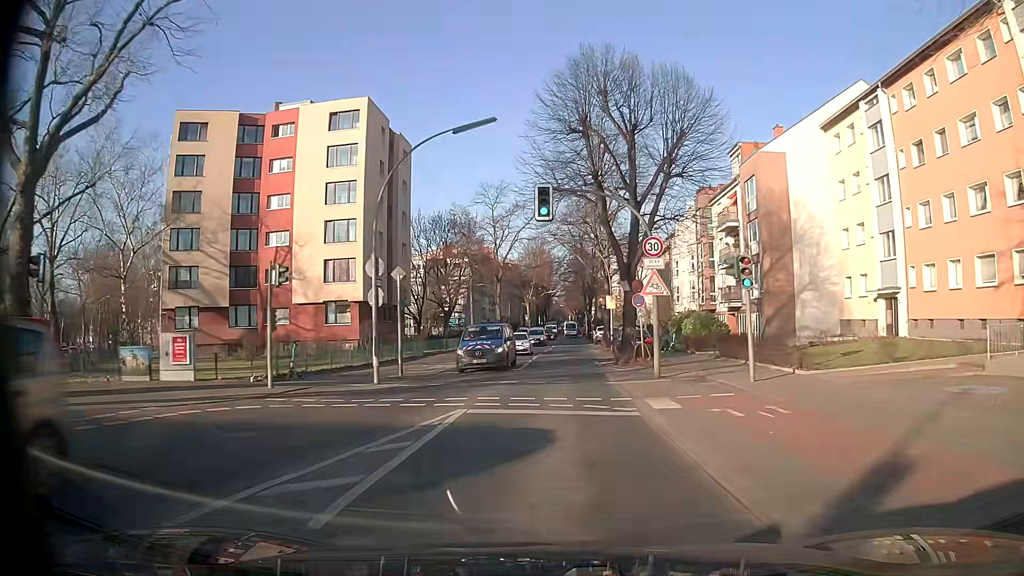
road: secondary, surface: asphalt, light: Day
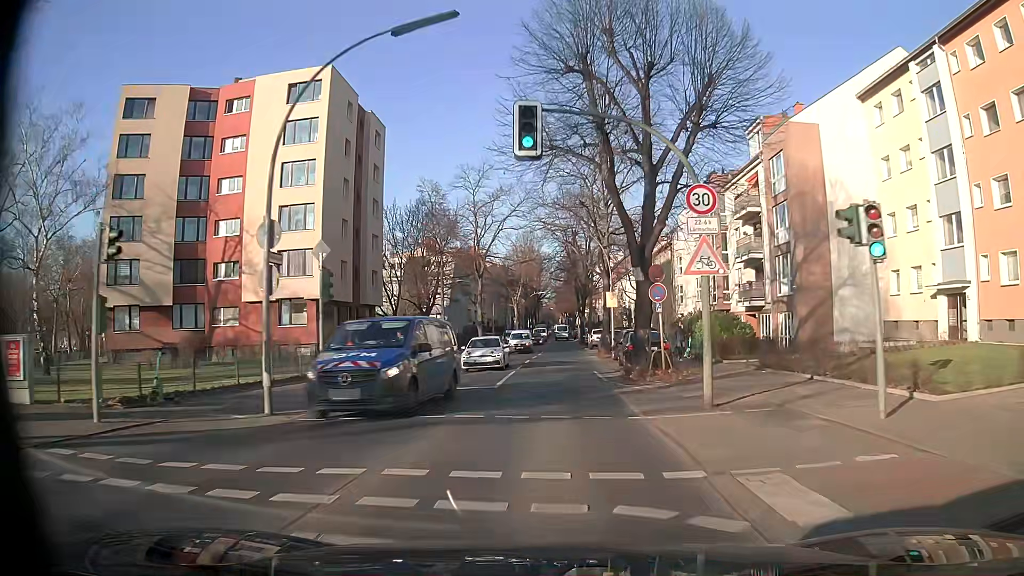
(+0.1, +7.4) m; +1°
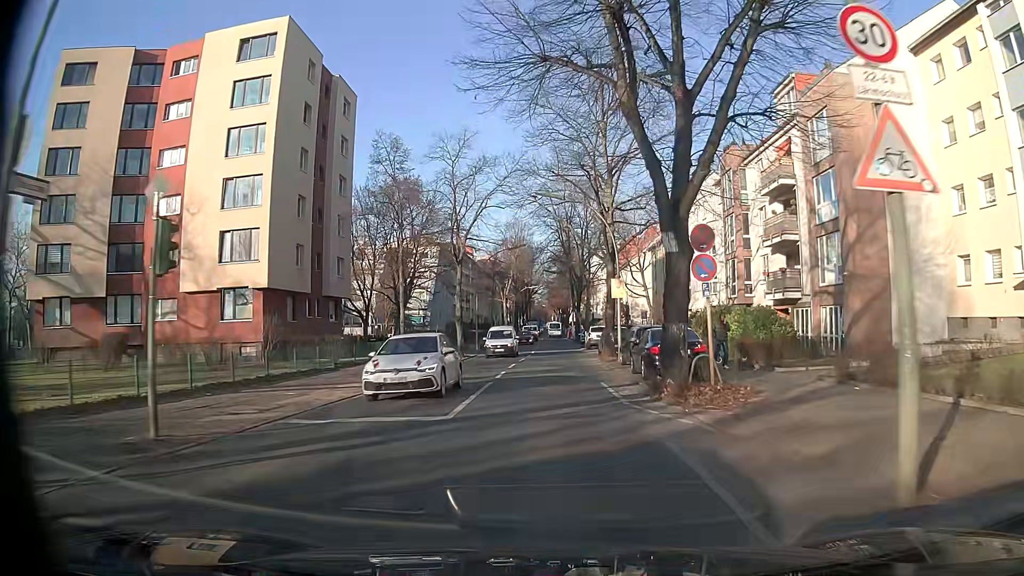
(+0.1, +7.4) m; +1°
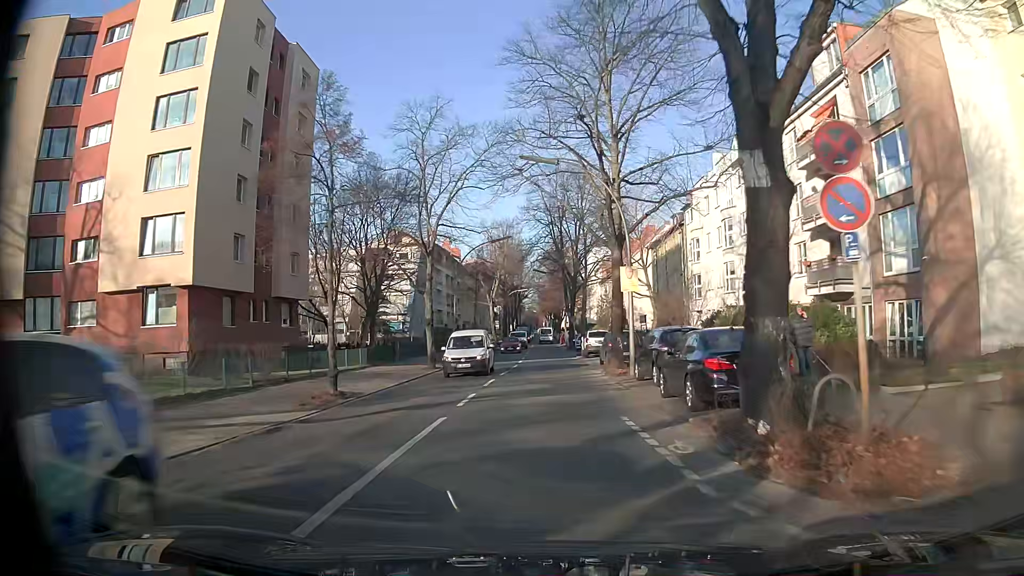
(+0.1, +7.4) m; +1°
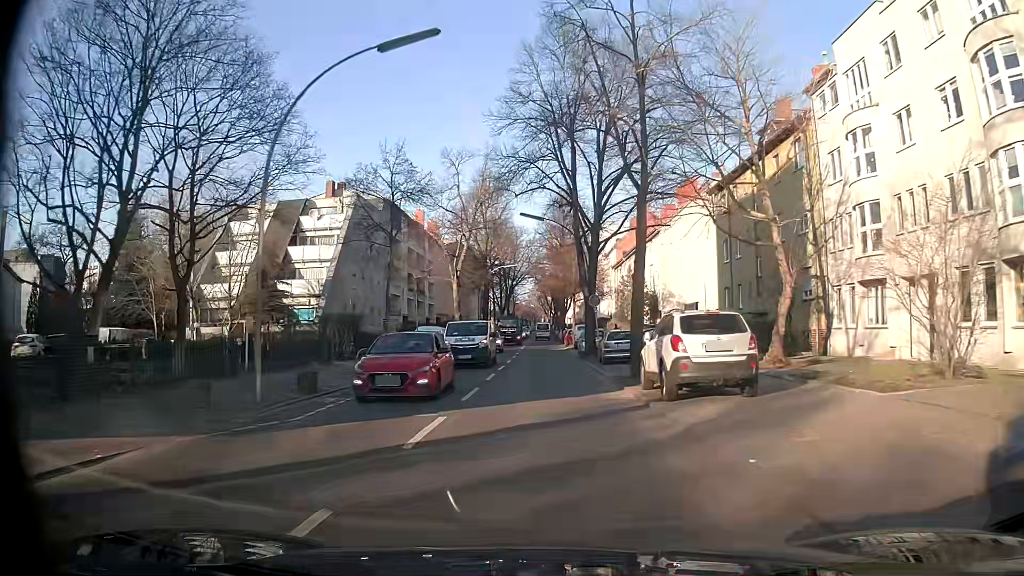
(-0.1, +29.8) m; 0°
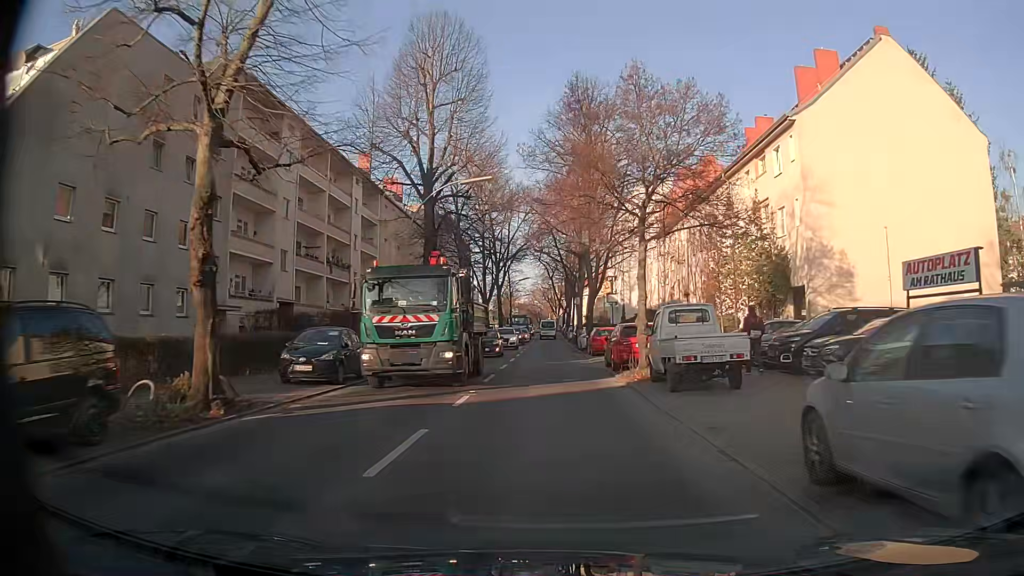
(-0.5, +37.3) m; -1°
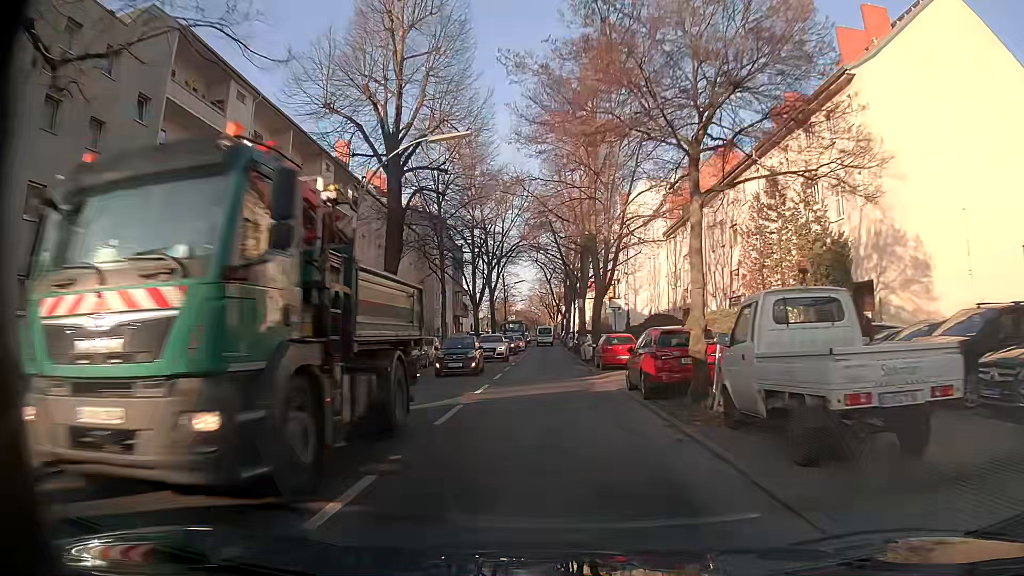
(0.0, +7.4) m; 0°
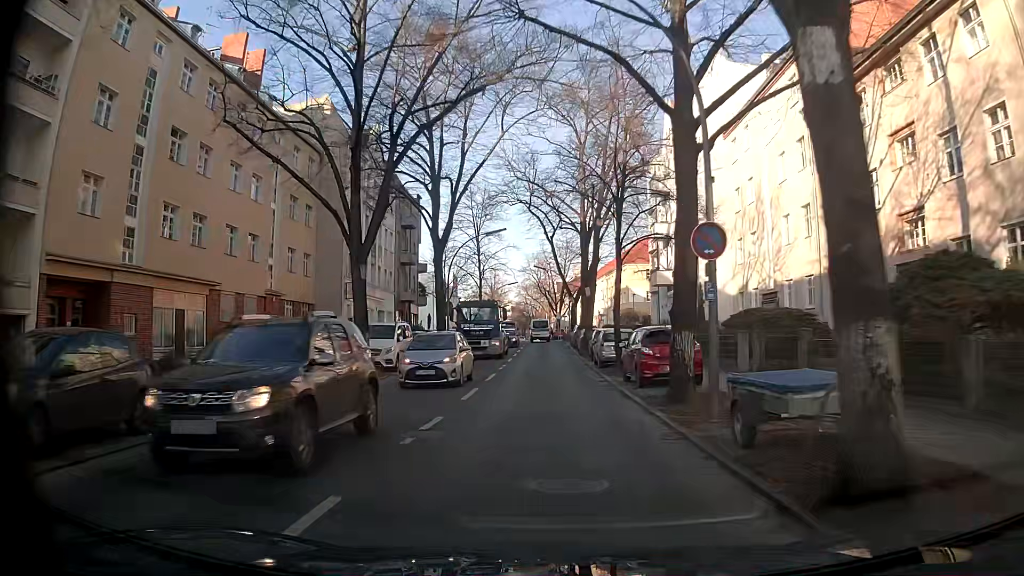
(-0.2, +37.6) m; -1°
(0, +10) (0, +20) (0, +30) (+1, +40) (+1, +50) (+1, +60) (+1, +70) (+1, +80) (0, +90) (-1, +100) m
